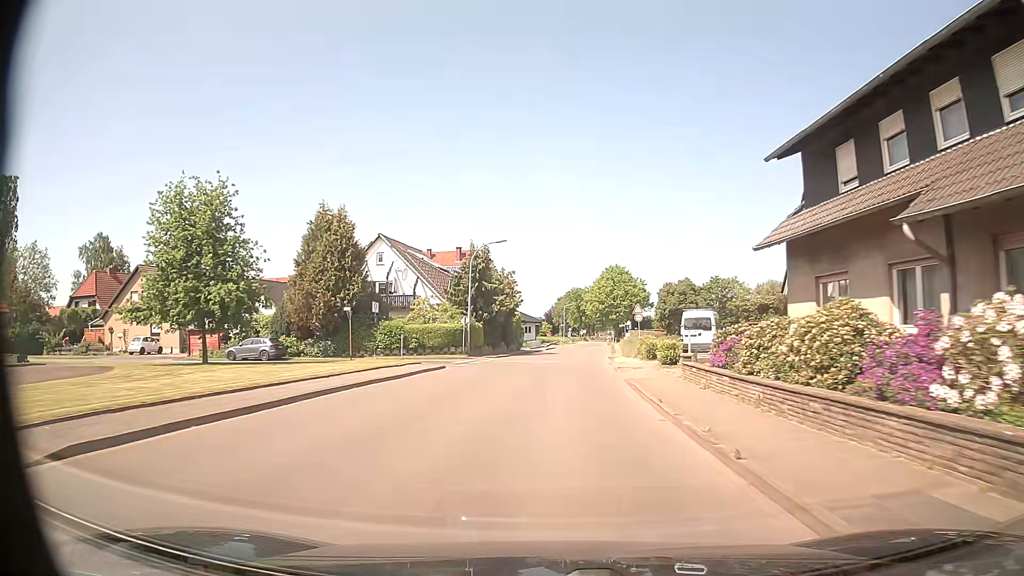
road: tertiary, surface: asphalt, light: Day
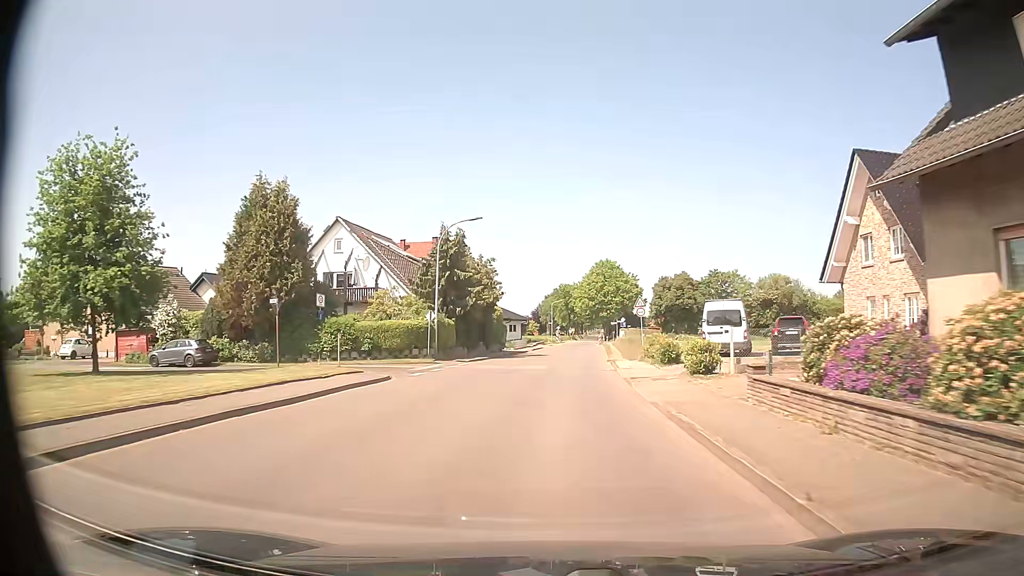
(+0.1, +8.2) m; +1°
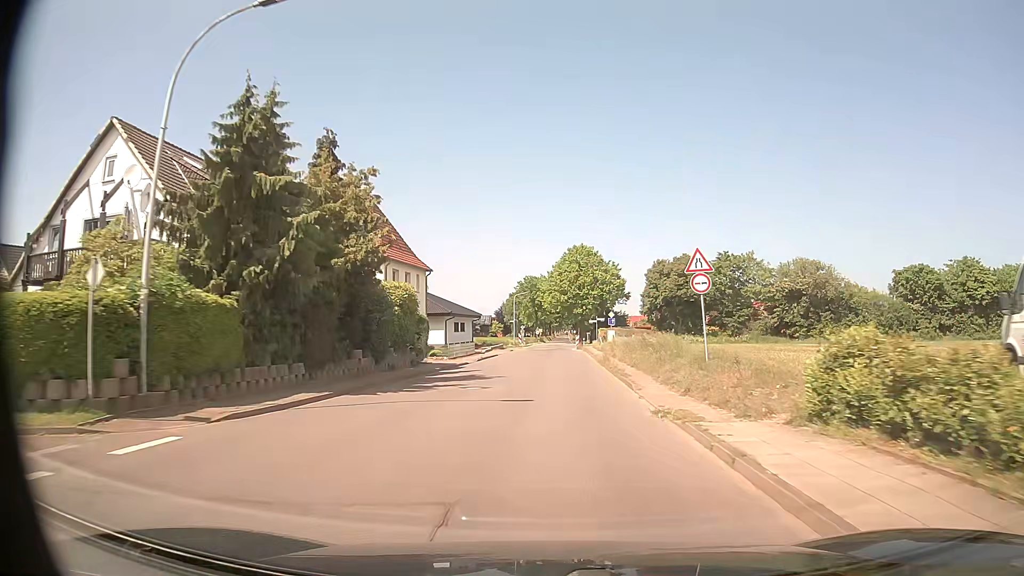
(+0.7, +24.9) m; +3°
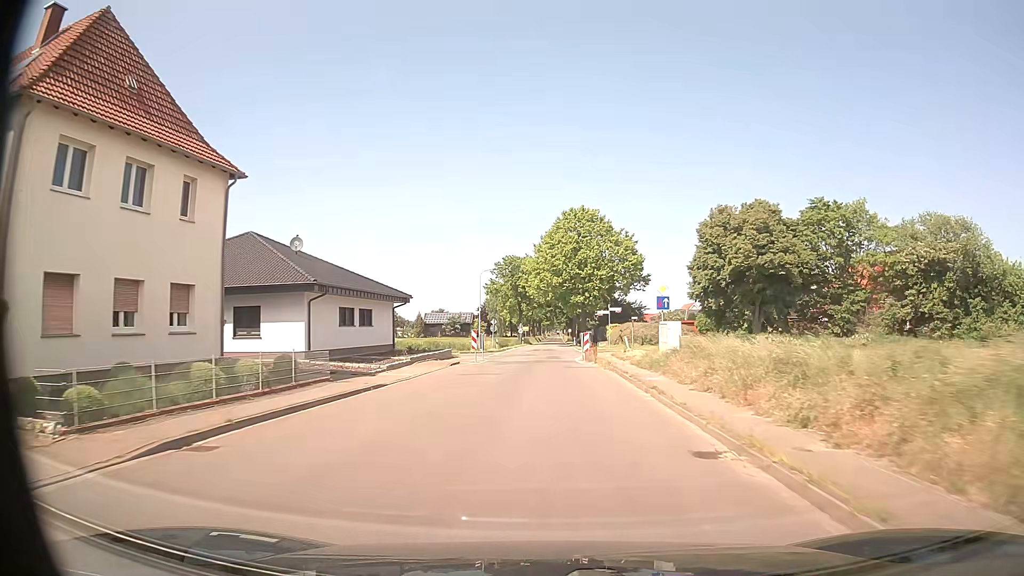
(+0.7, +33.9) m; +1°
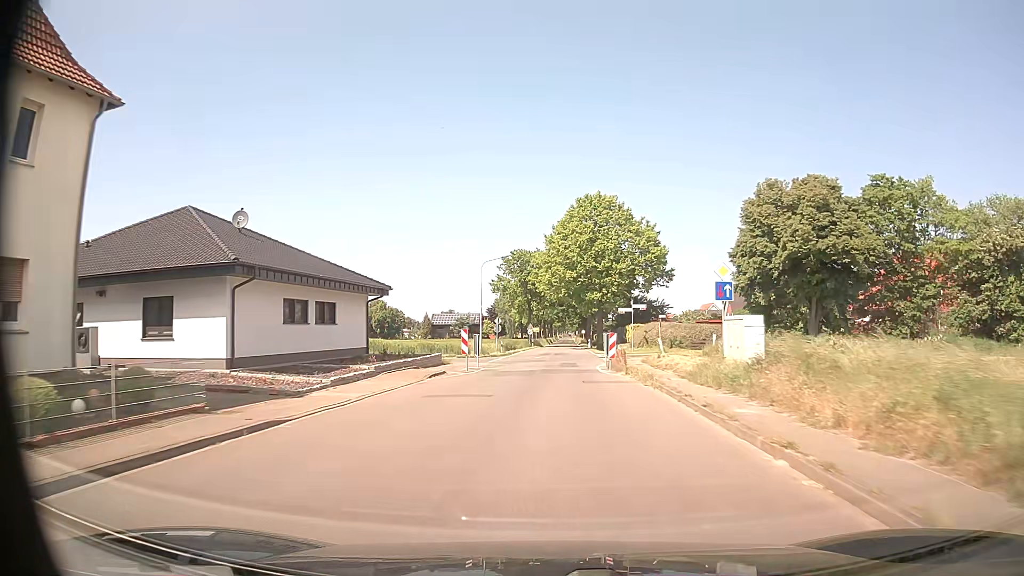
(-0.1, +8.6) m; -1°
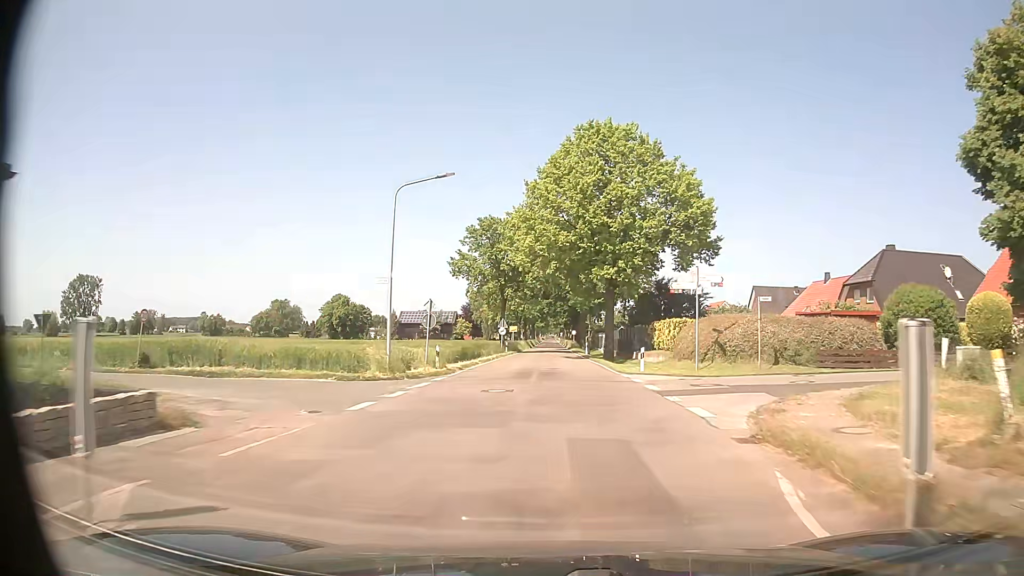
(-0.1, +26.1) m; +1°
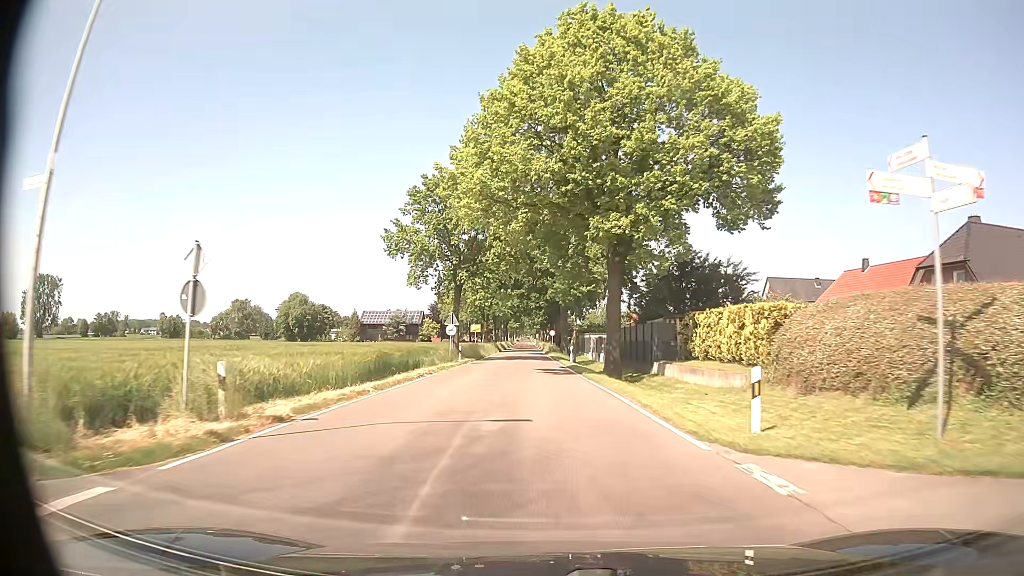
(+0.3, +17.8) m; +2°
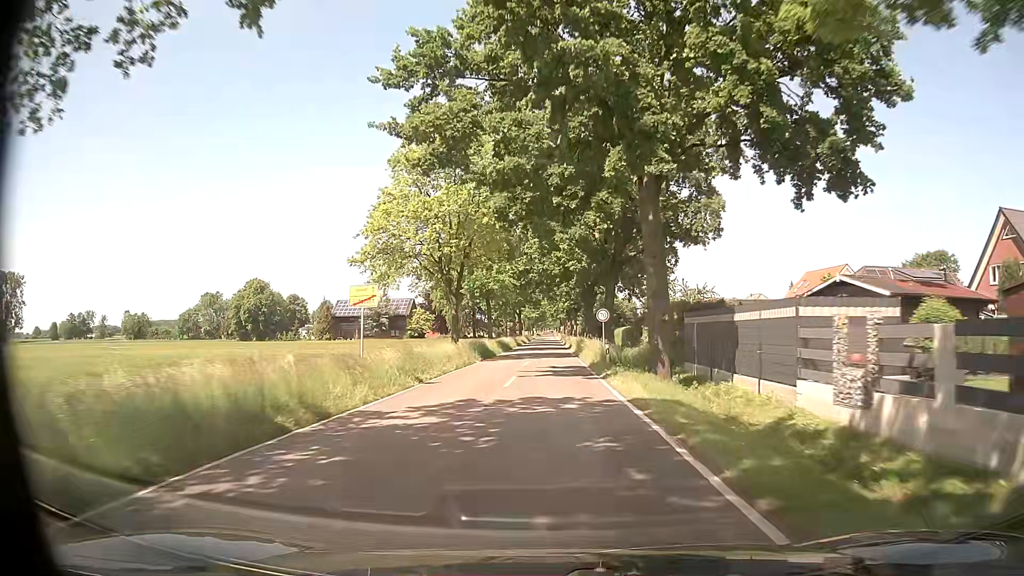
(-1.0, +46.0) m; -2°
(0, +10) (0, +20) (0, +30) (0, +40) (0, +50) (0, +60) (0, +70) (0, +80) (0, +90) (0, +100) m
